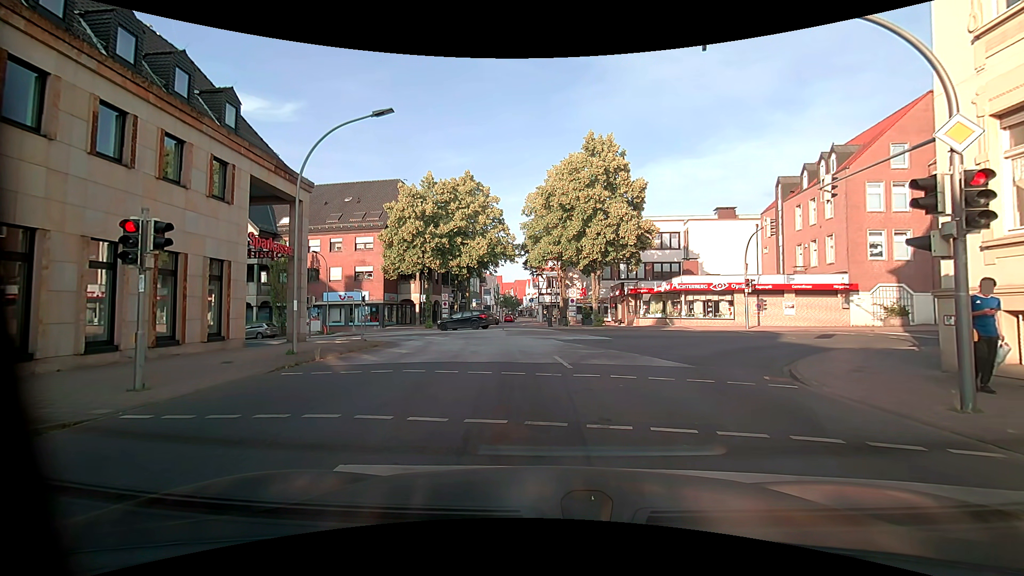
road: tertiary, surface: asphalt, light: Day
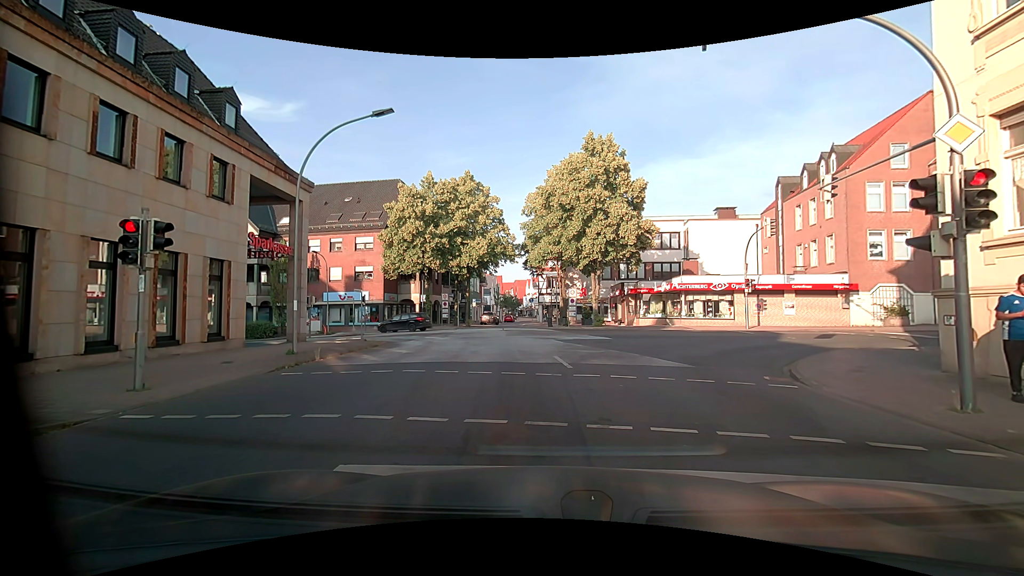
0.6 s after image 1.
(0.0, 0.0) m; 0°
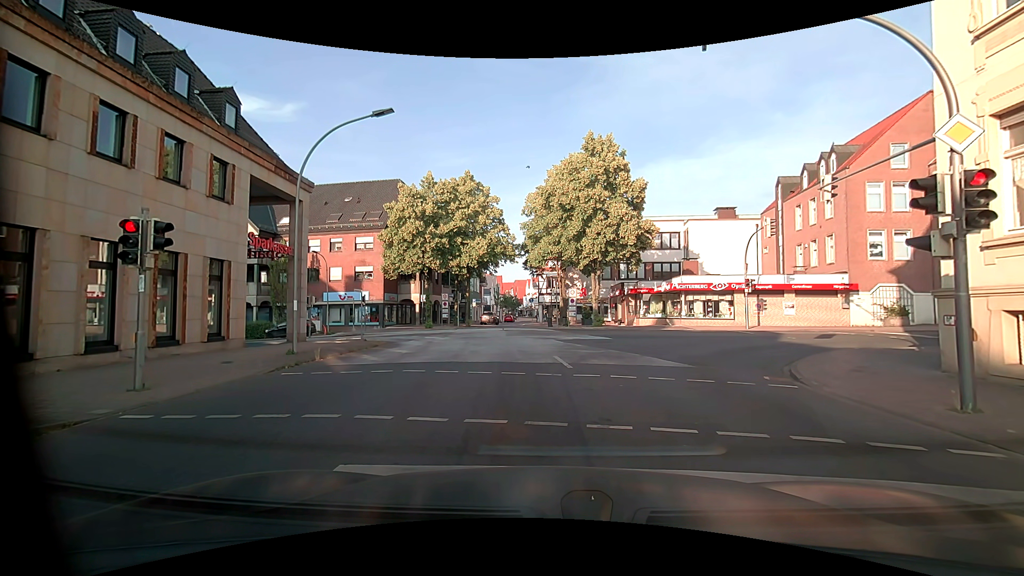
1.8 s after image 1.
(0.0, 0.0) m; 0°
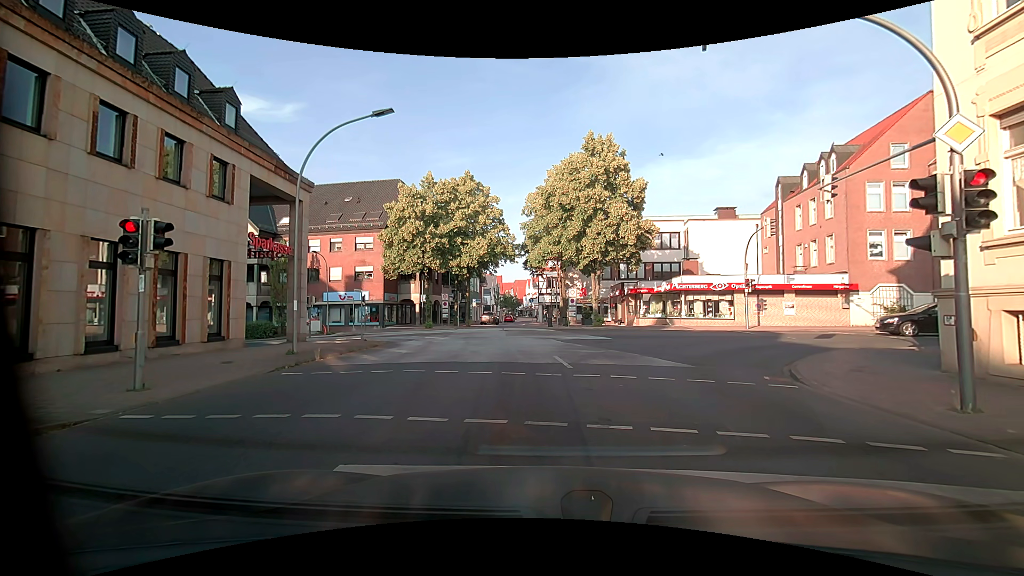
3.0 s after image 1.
(0.0, 0.0) m; 0°
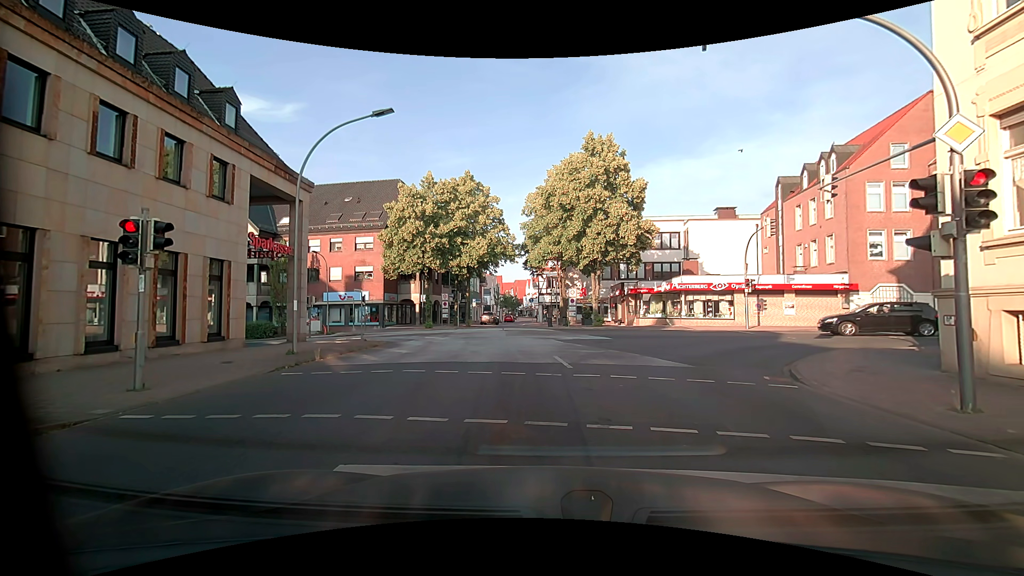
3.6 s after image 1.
(0.0, 0.0) m; 0°
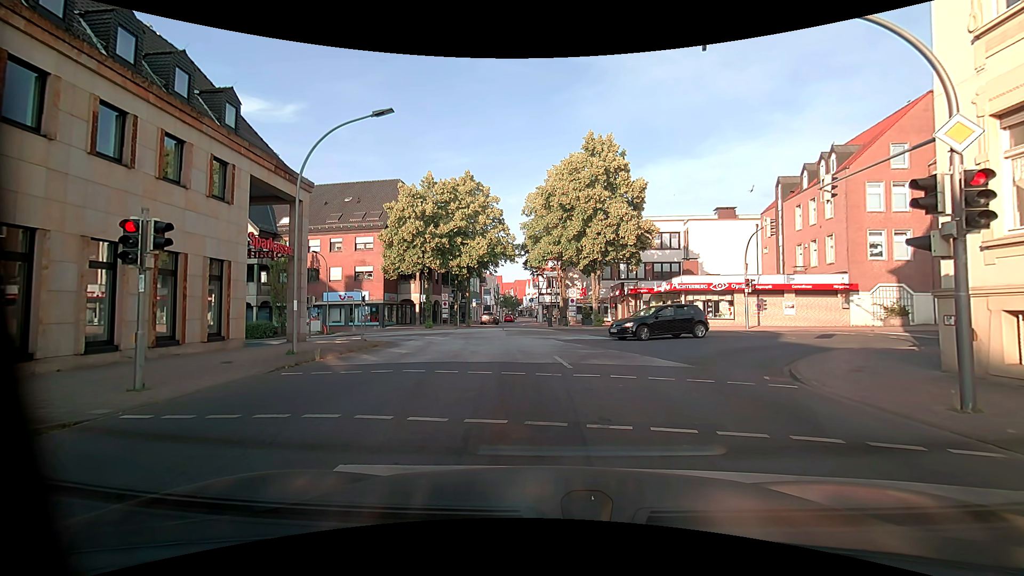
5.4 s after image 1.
(0.0, 0.0) m; 0°
(0, +10) (-1, +20) (-3, +30) (-7, +39) (-15, +43) (-25, +45) (-35, +47) (-45, +48) (-55, +49) (-65, +49) m
